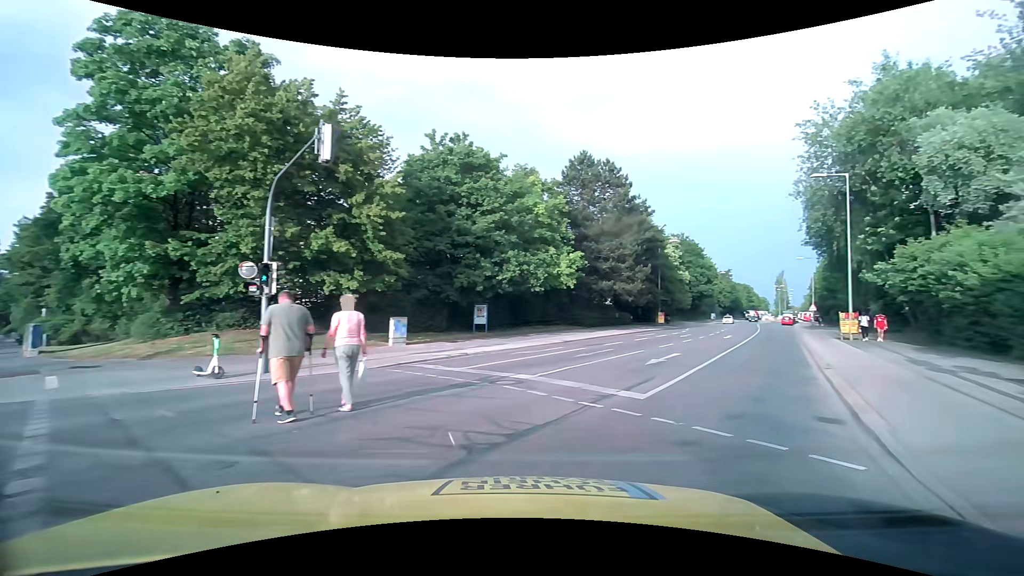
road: secondary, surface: asphalt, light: Day
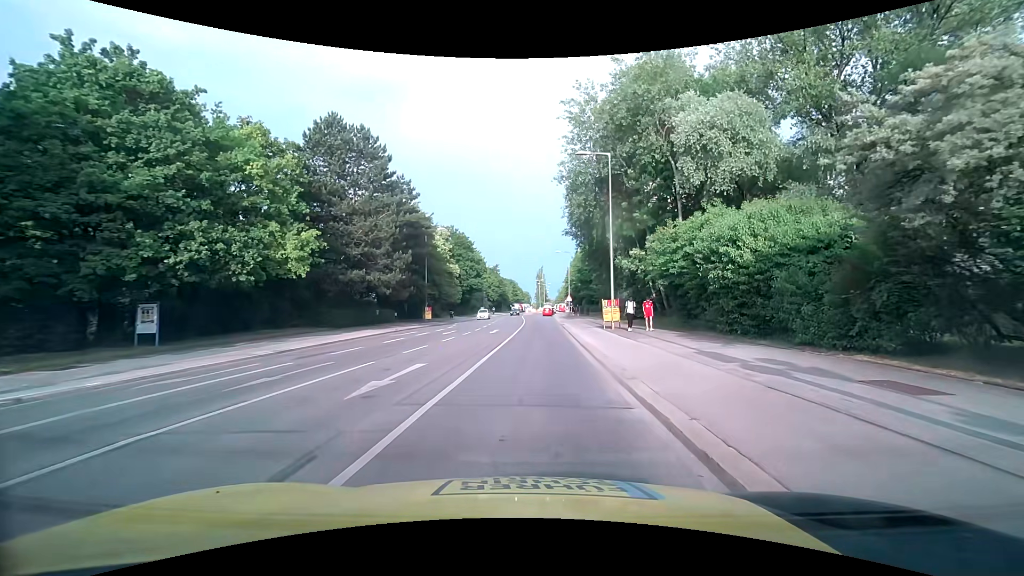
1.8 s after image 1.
(+2.0, +7.1) m; +25°
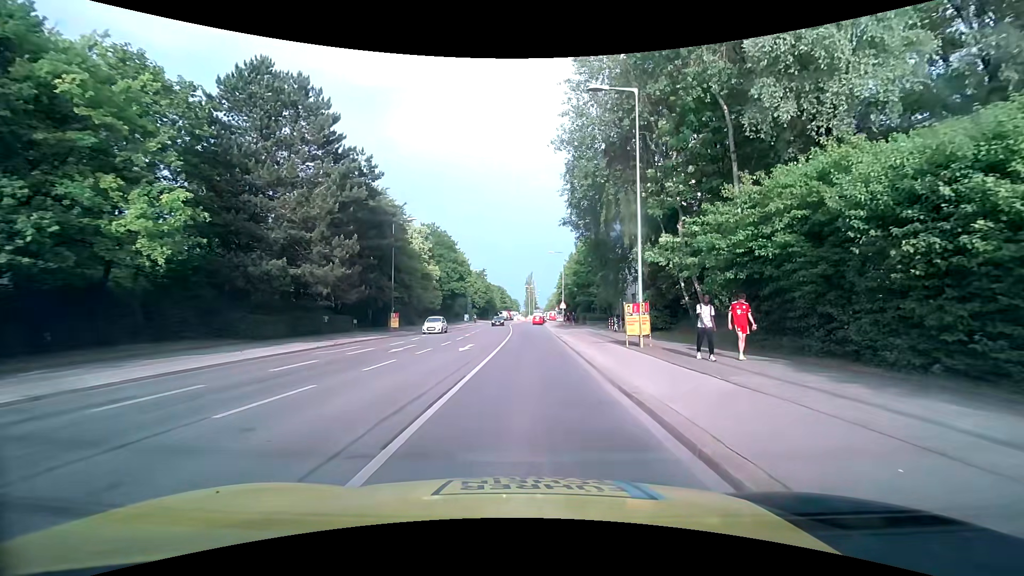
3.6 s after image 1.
(+0.1, +9.8) m; +1°
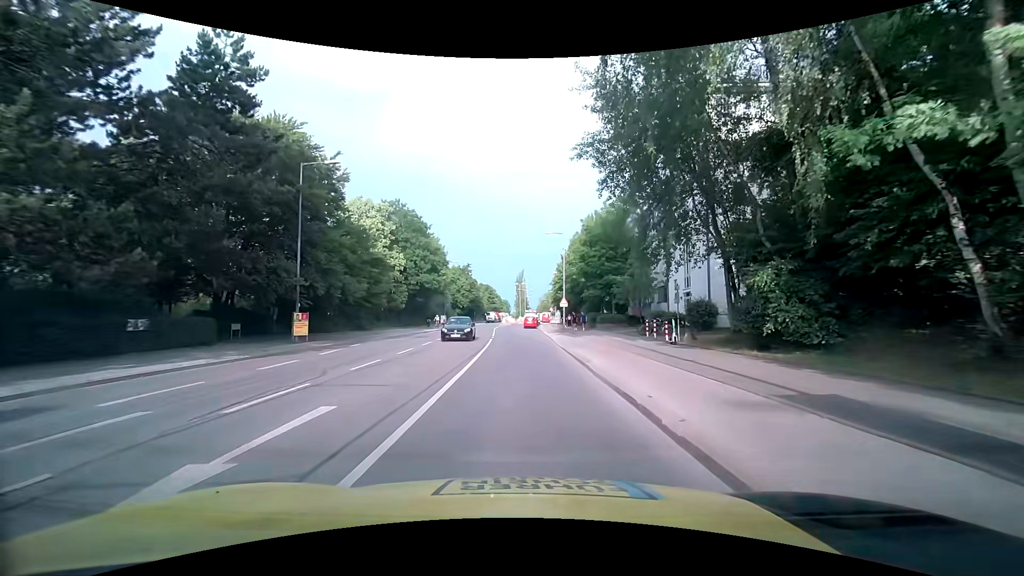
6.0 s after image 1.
(+0.3, +17.8) m; +1°
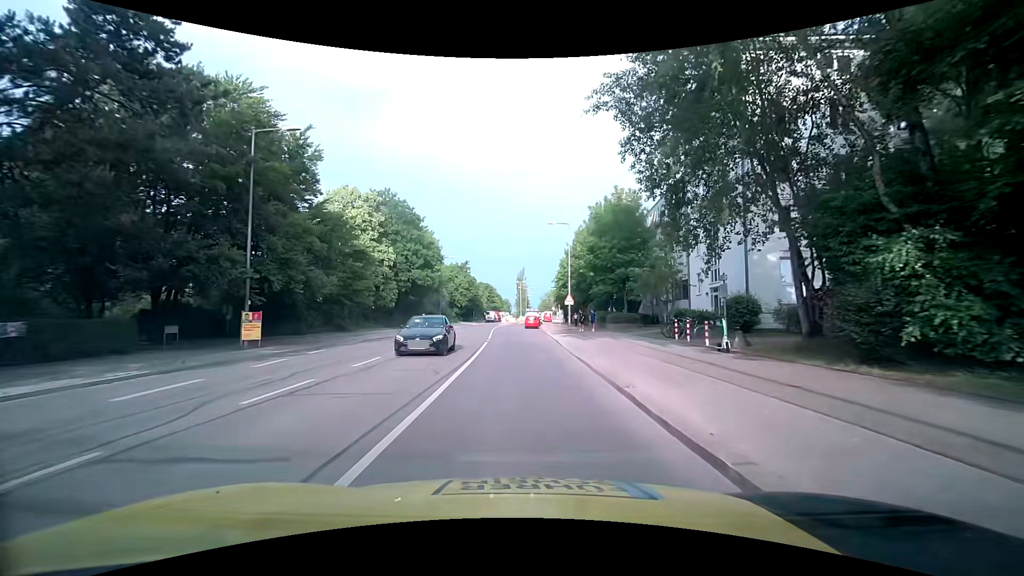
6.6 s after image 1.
(0.0, +5.4) m; 0°
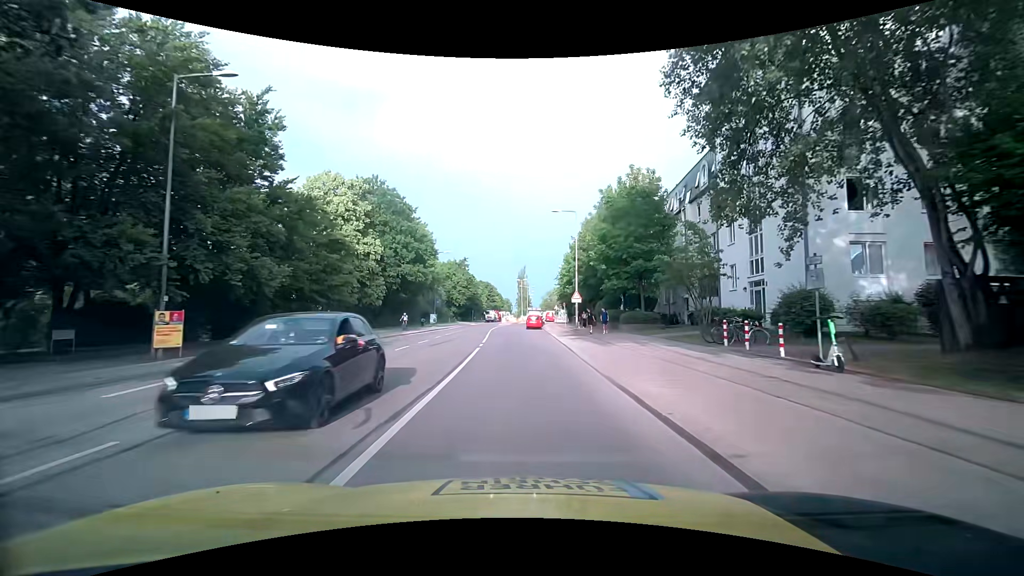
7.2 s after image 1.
(0.0, +5.6) m; 0°
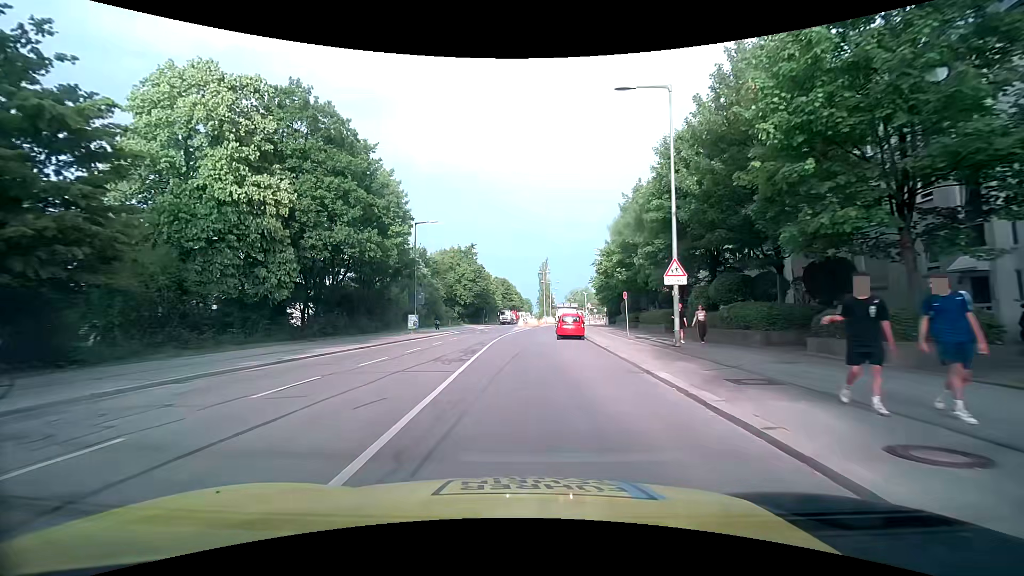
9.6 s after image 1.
(-0.5, +23.9) m; -3°
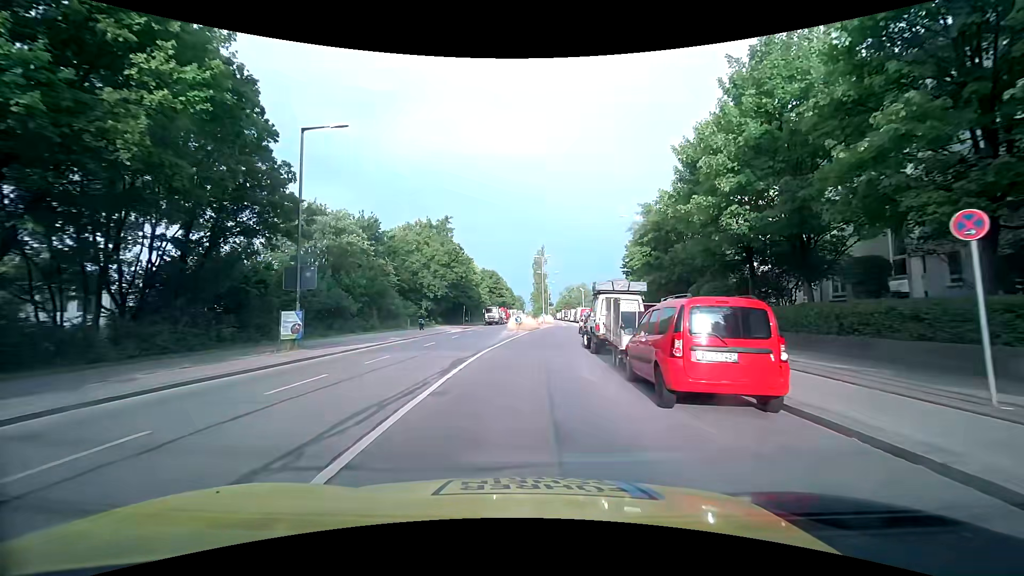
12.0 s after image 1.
(0.0, +23.3) m; +1°
(0, +10) (+1, +20) (+1, +30) (+2, +40) (+4, +50) (+5, +60) (+6, +70) (+7, +80) (+8, +90) (+8, +100) m
